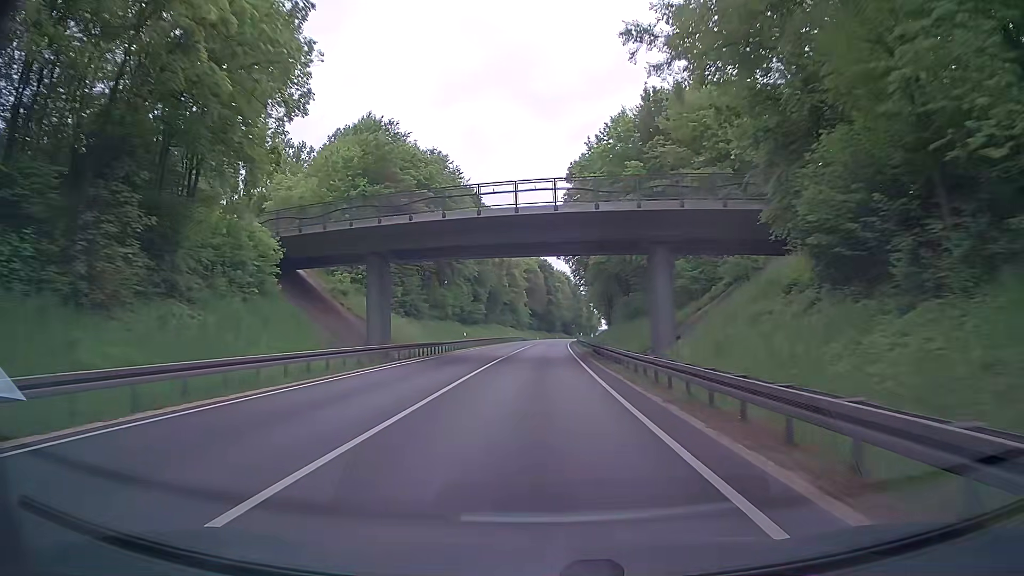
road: trunk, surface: asphalt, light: Day
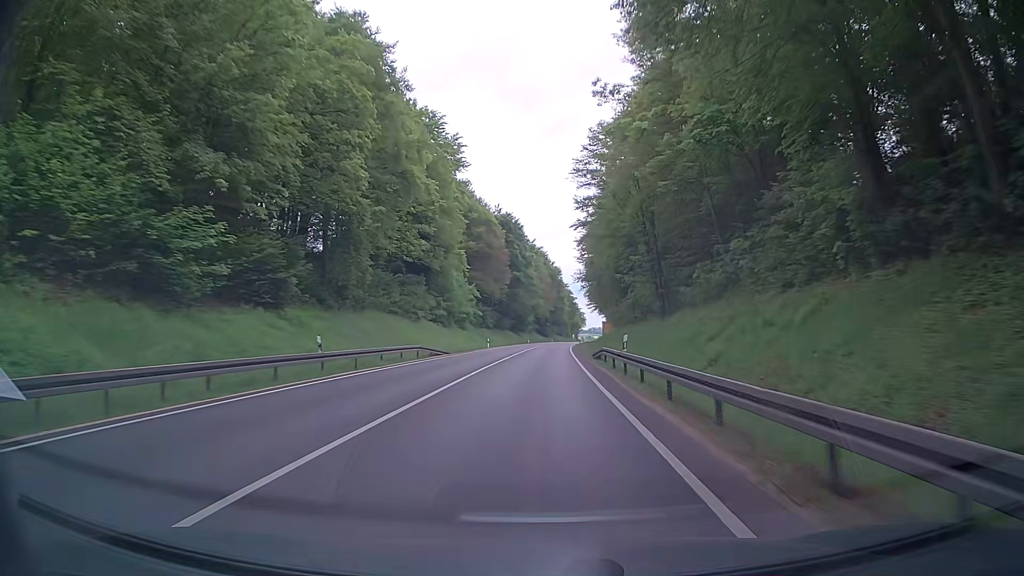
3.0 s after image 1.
(+1.2, +79.0) m; +3°
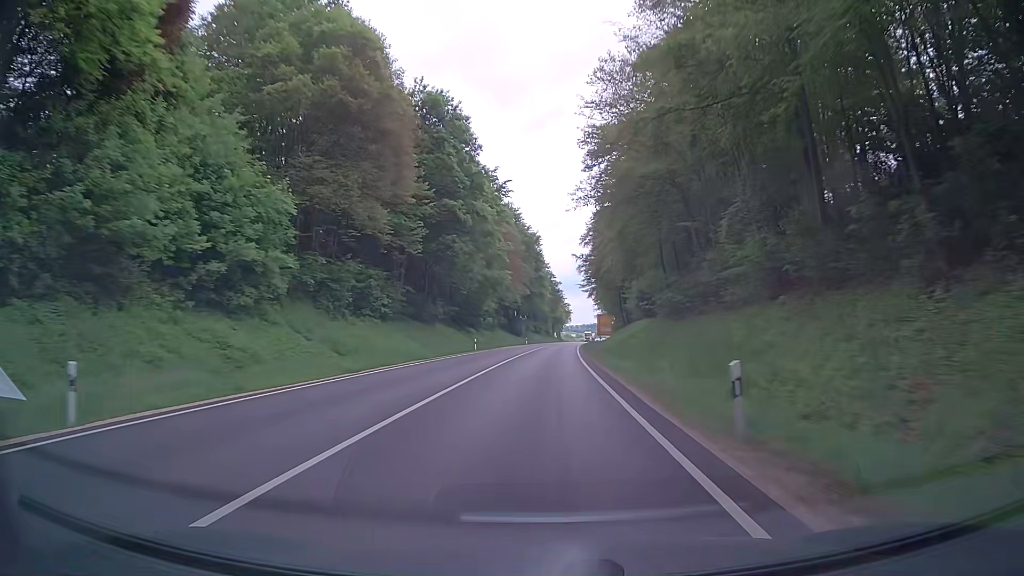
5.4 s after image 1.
(+0.5, +63.3) m; +3°
(0, +10) (0, +20) (0, +30) (0, +40) (0, +50) (0, +60) (0, +70) (+1, +80) (+1, +90) (+2, +100) m
